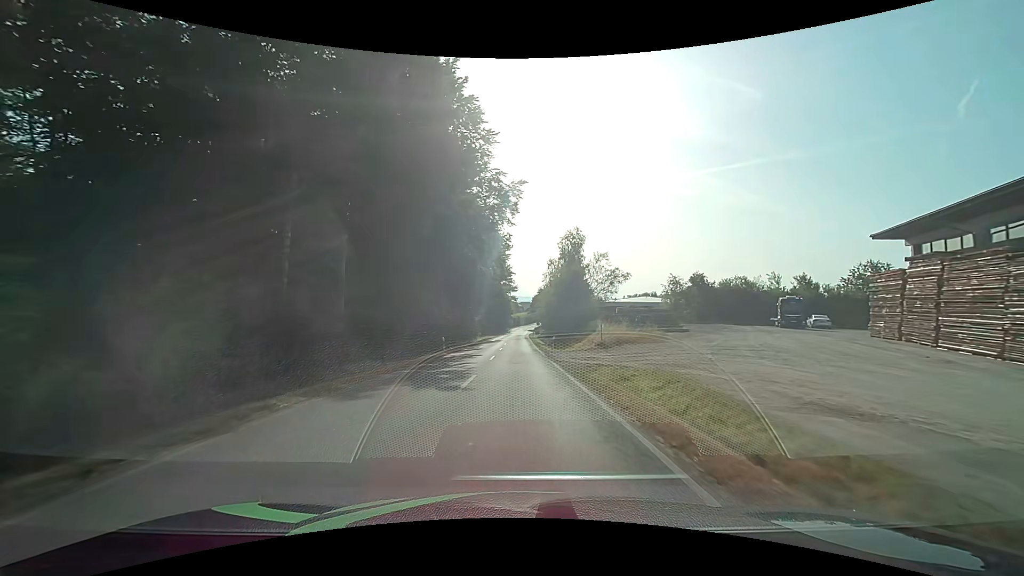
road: tertiary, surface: asphalt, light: Day
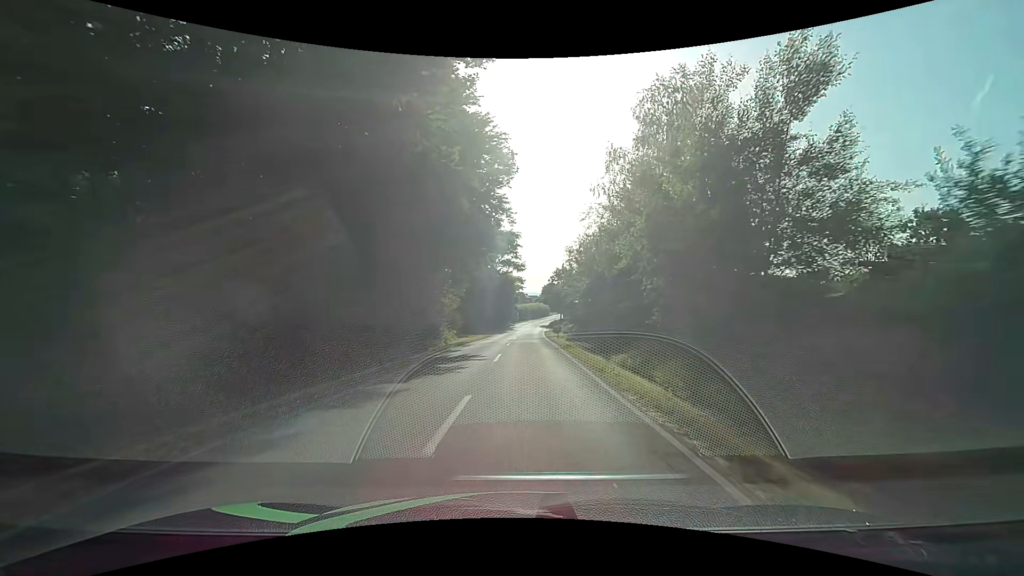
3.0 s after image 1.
(+0.1, +42.2) m; 0°
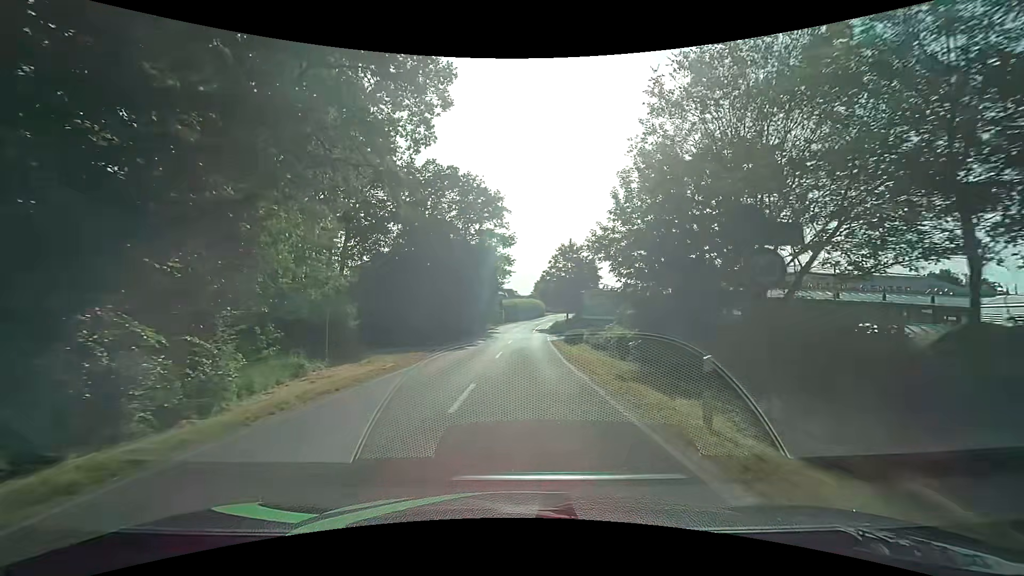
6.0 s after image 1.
(+0.4, +33.9) m; 0°
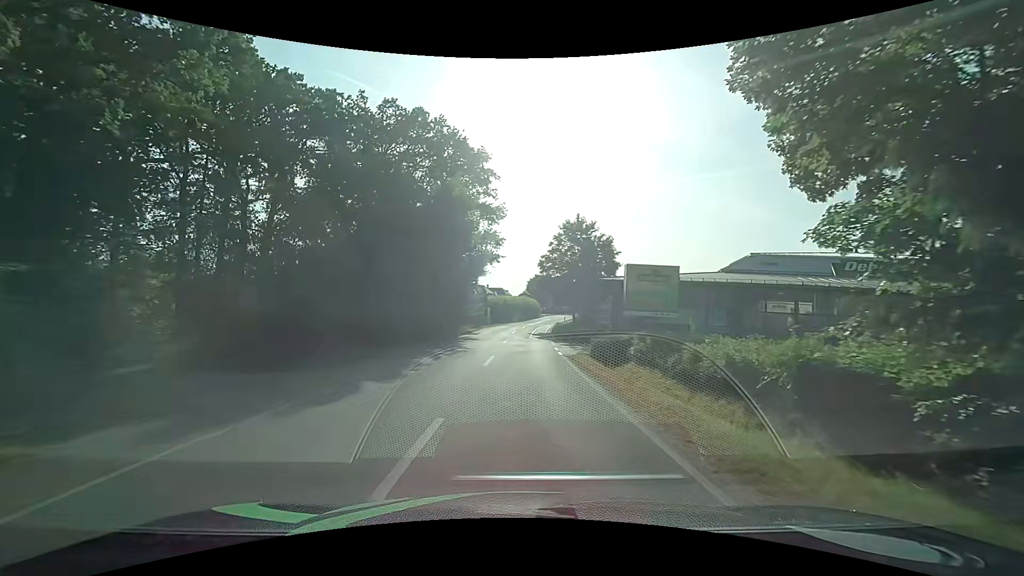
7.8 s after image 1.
(+0.3, +17.1) m; +2°
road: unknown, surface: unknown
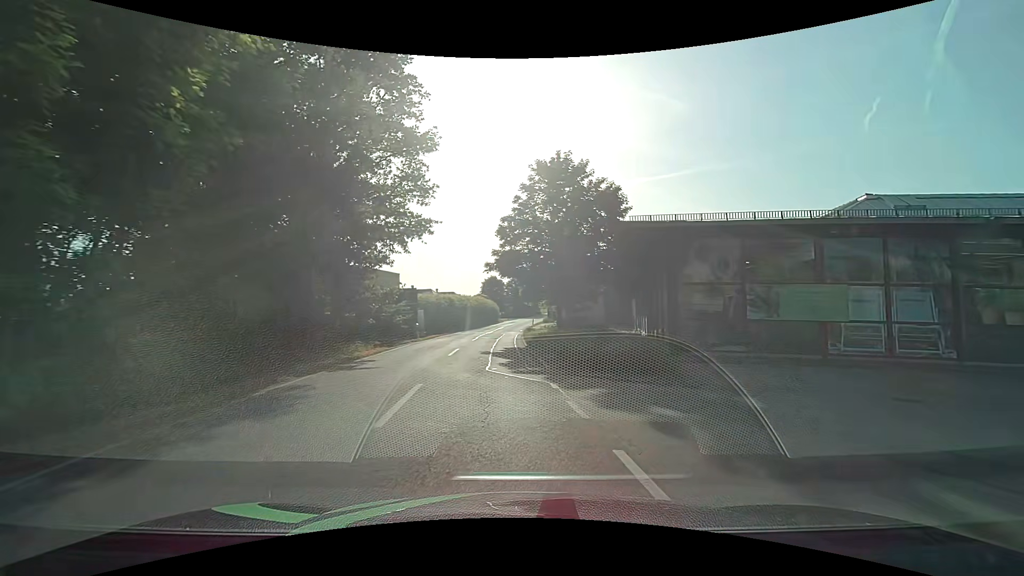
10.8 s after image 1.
(+0.3, +20.3) m; +5°
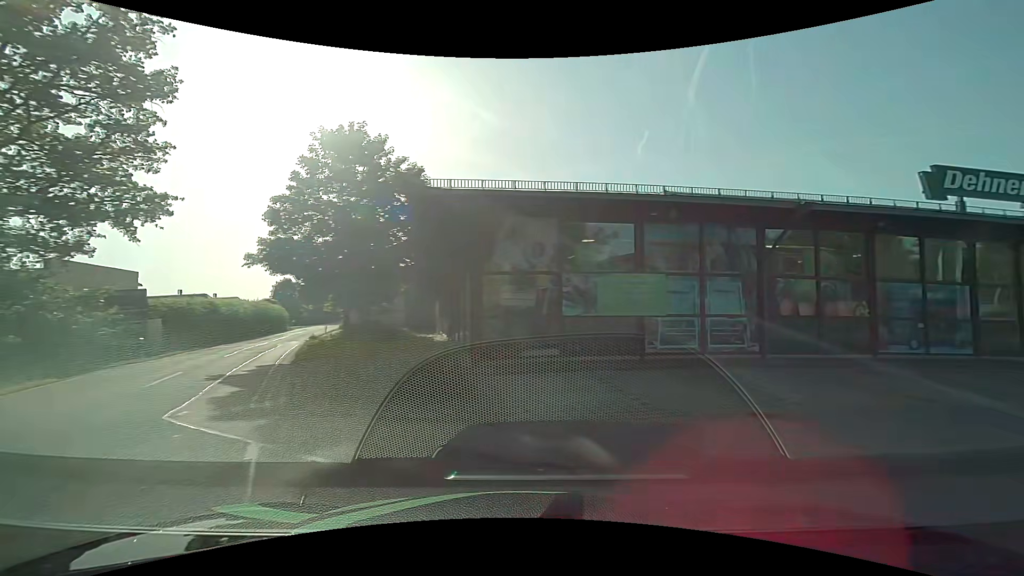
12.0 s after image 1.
(+0.6, +4.4) m; +20°
